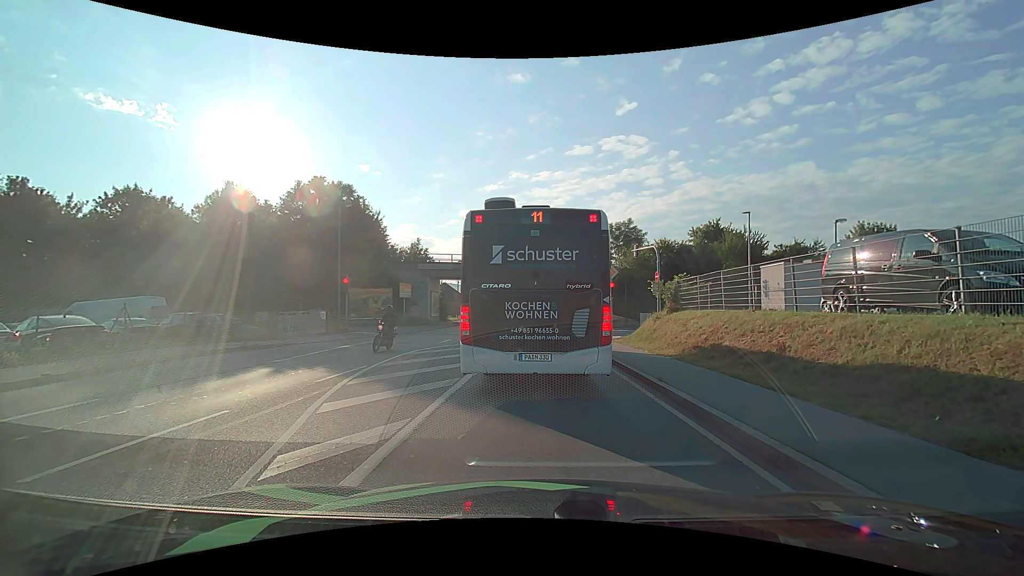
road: primary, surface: asphalt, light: Day
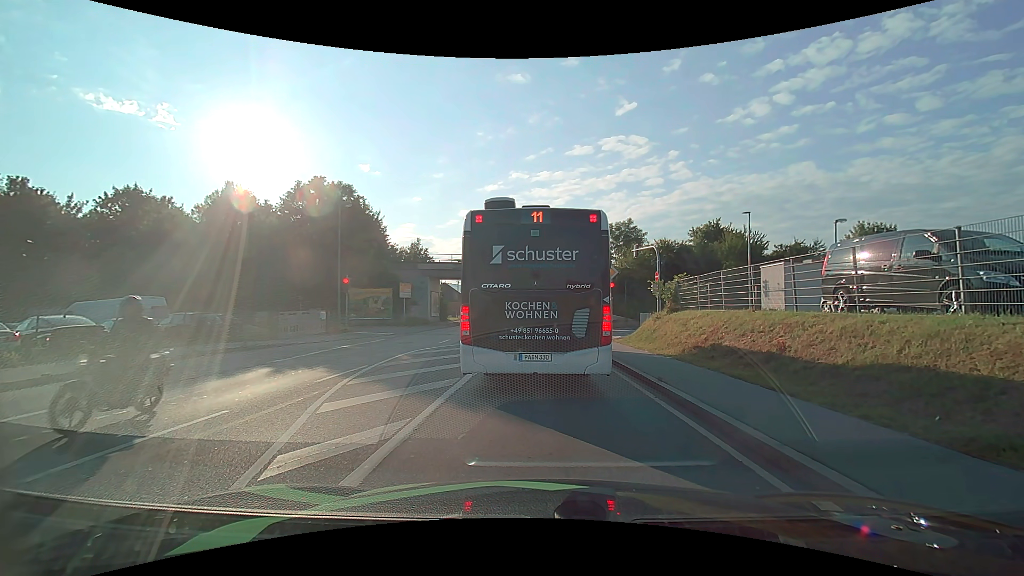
(0.0, 0.0) m; 0°
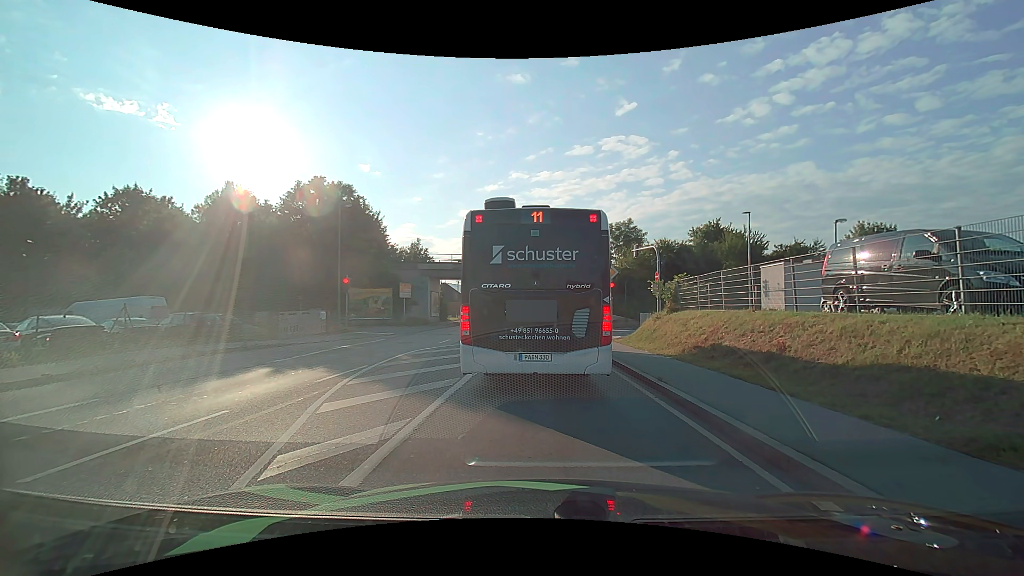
(0.0, 0.0) m; 0°
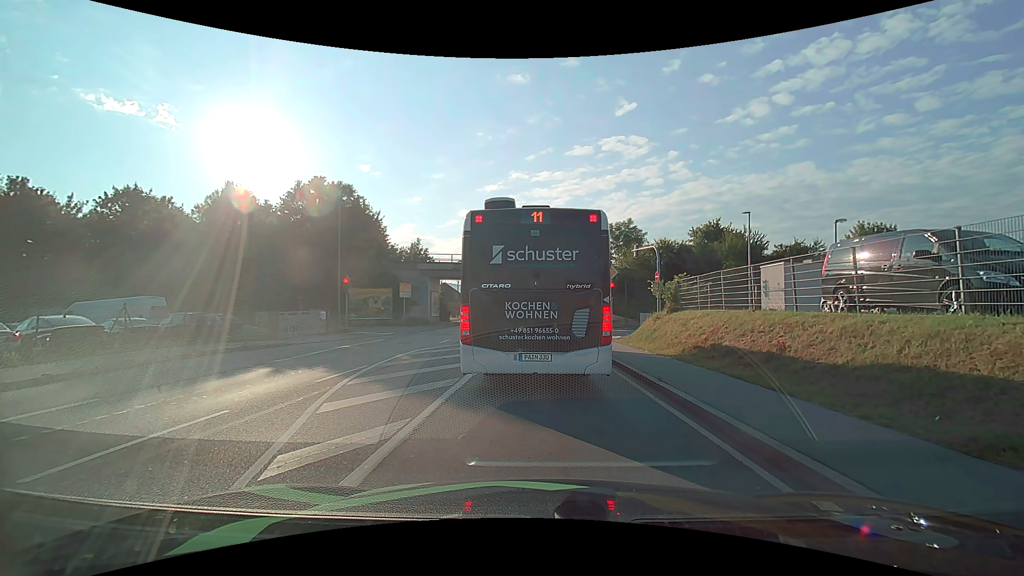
(0.0, 0.0) m; 0°
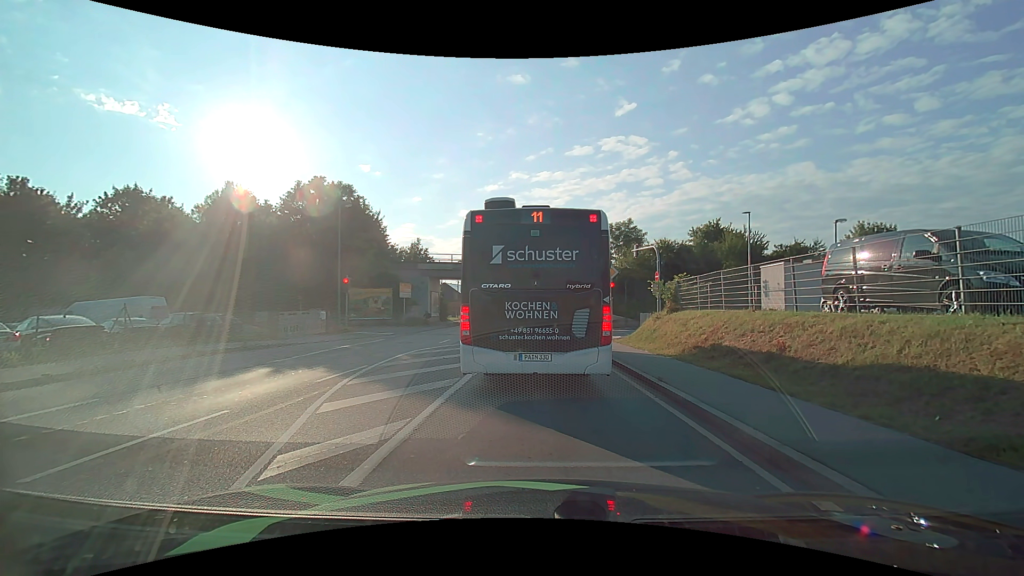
(0.0, 0.0) m; 0°
